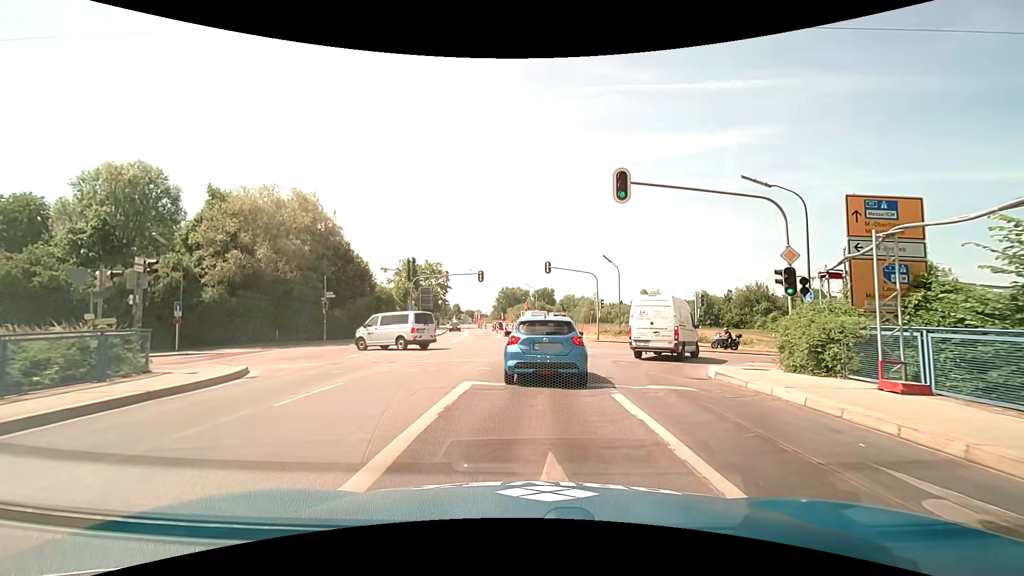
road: secondary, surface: asphalt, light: Day
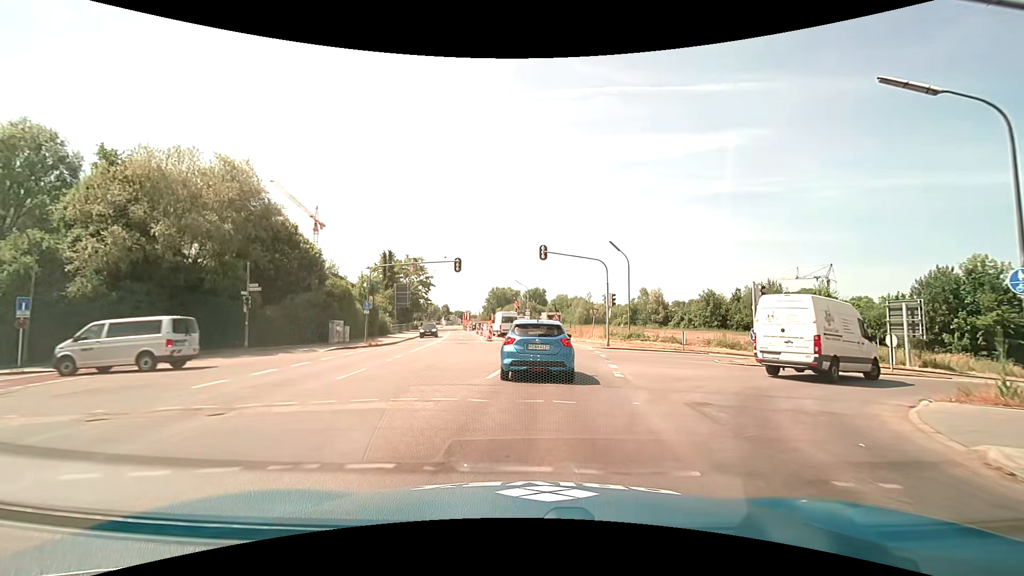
(+0.1, +9.7) m; +1°
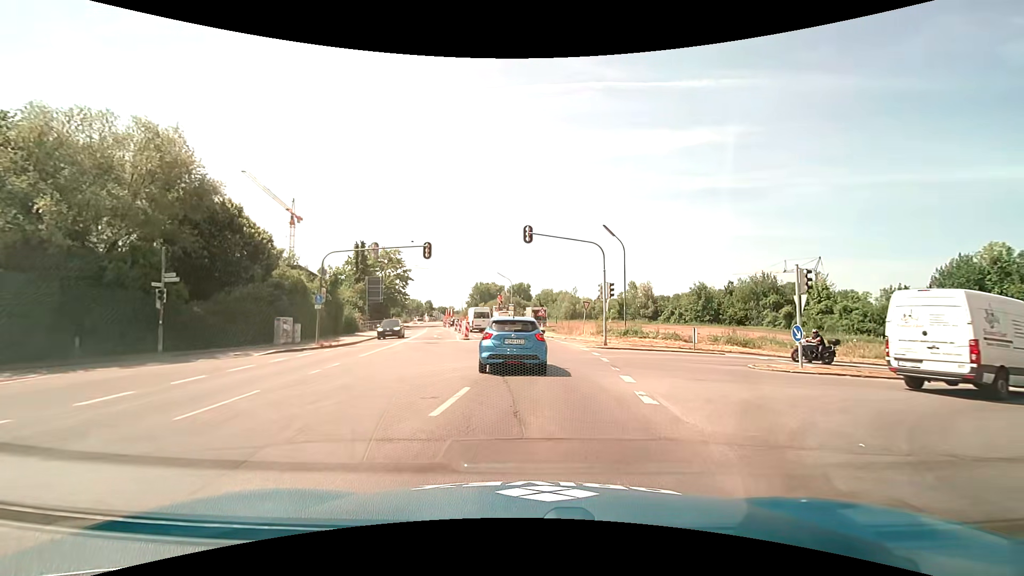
(+0.1, +5.3) m; +2°
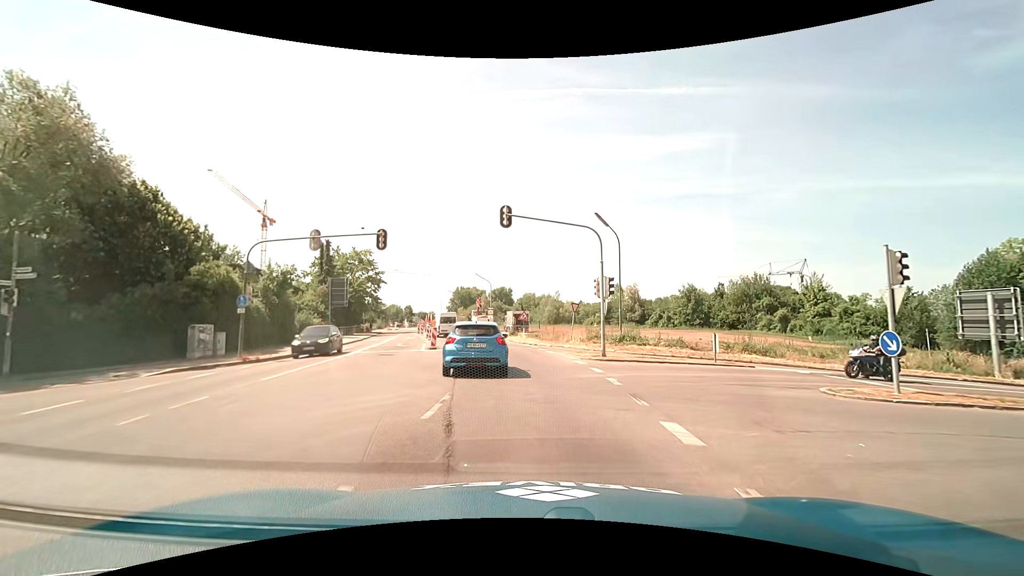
(+0.1, +5.8) m; +2°
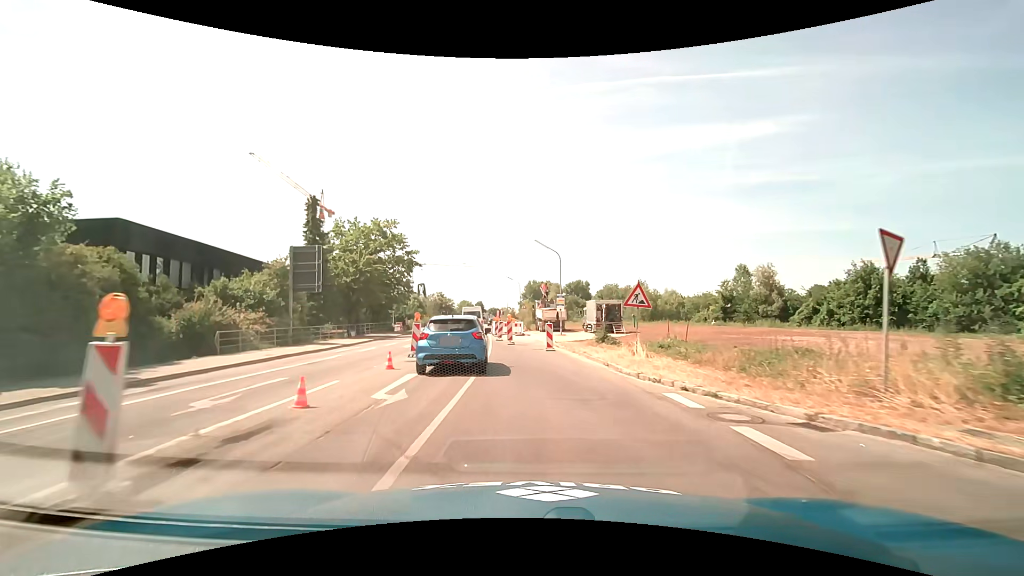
(-1.0, +25.4) m; -8°
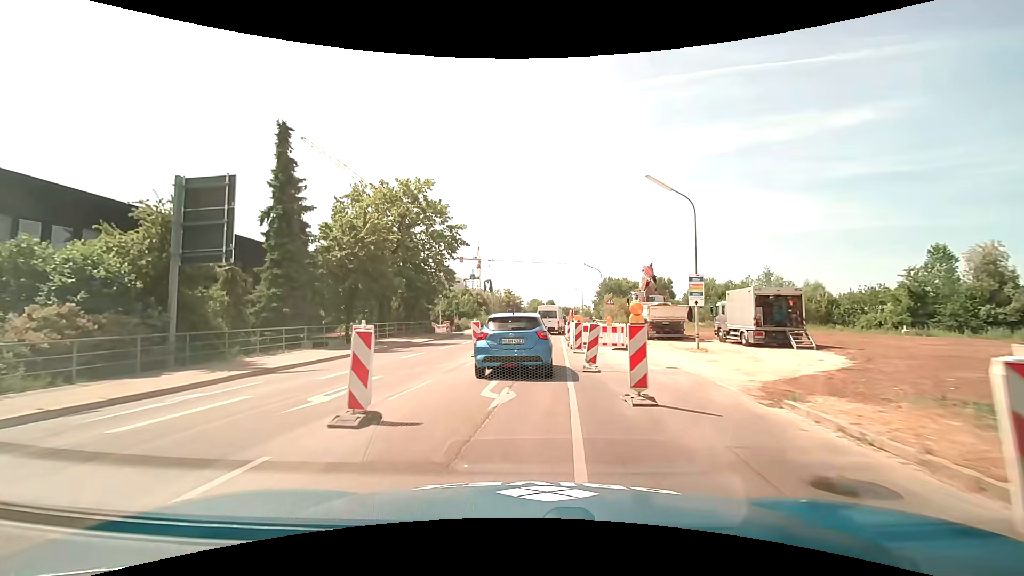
(-1.4, +18.6) m; -8°
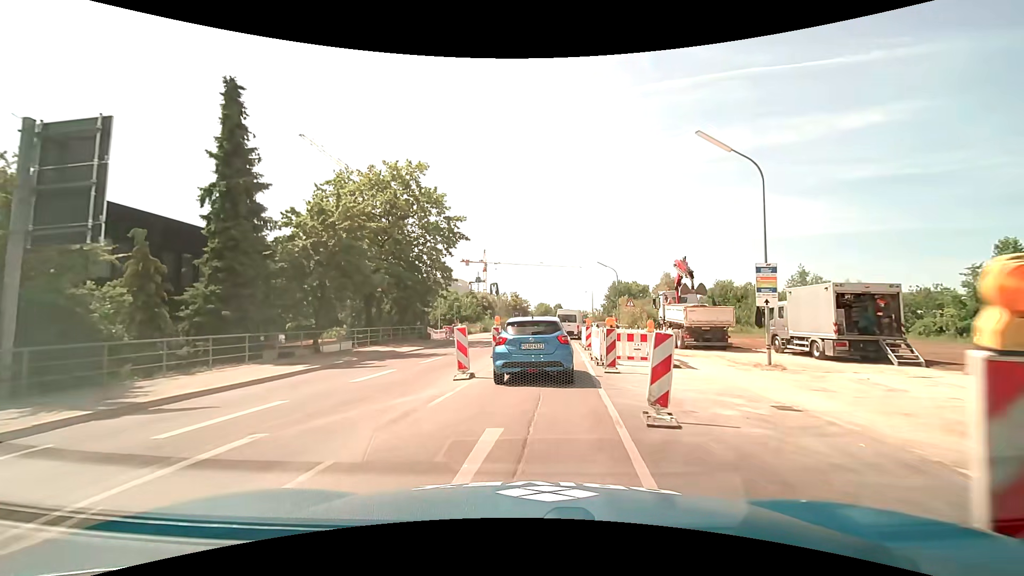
(-0.1, +6.0) m; -1°
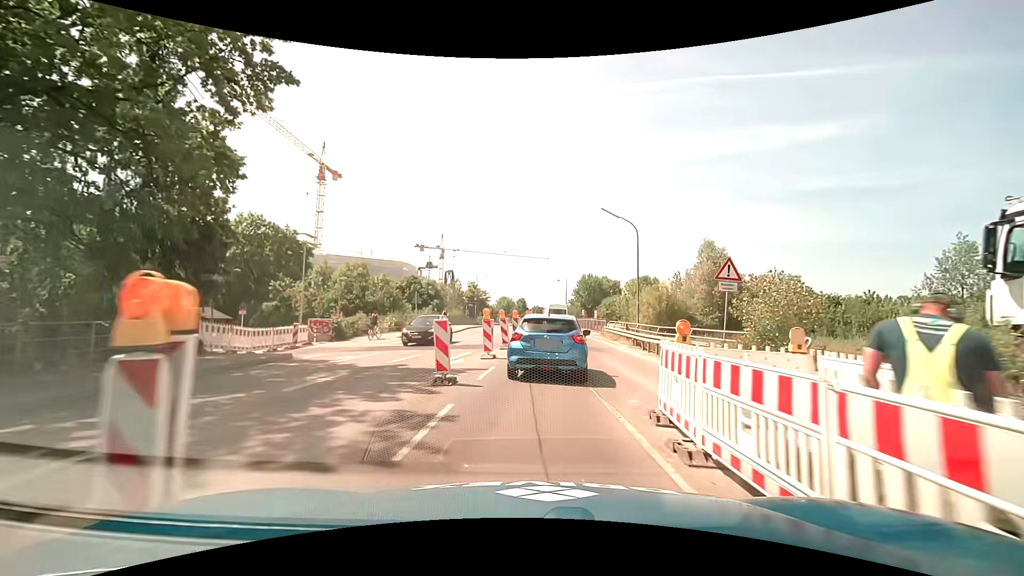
(+1.1, +27.2) m; +5°
(0, +10) (+1, +20) (+2, +30) (+3, +40) (+3, +50) (+2, +60) (+2, +70) (+2, +80) (+2, +90) (+2, +100) m
